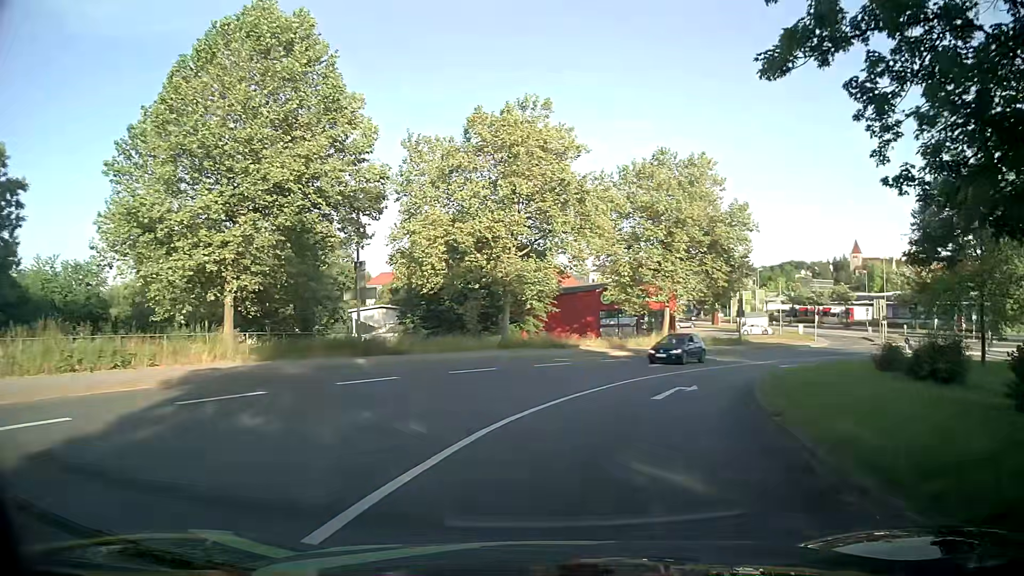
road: primary_link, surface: asphalt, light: Day
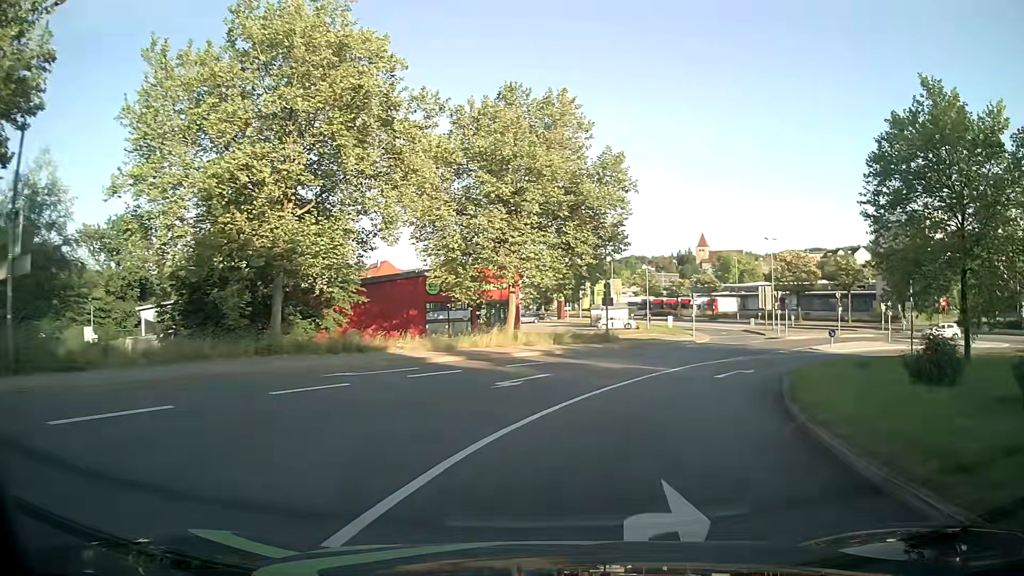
(+1.6, +13.8) m; +14°
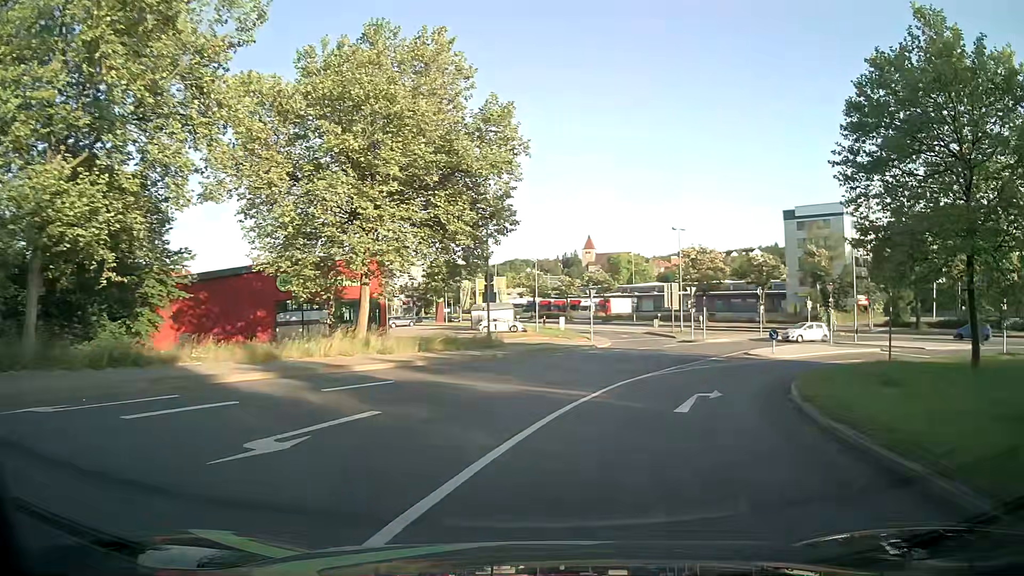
(+0.7, +9.2) m; +10°
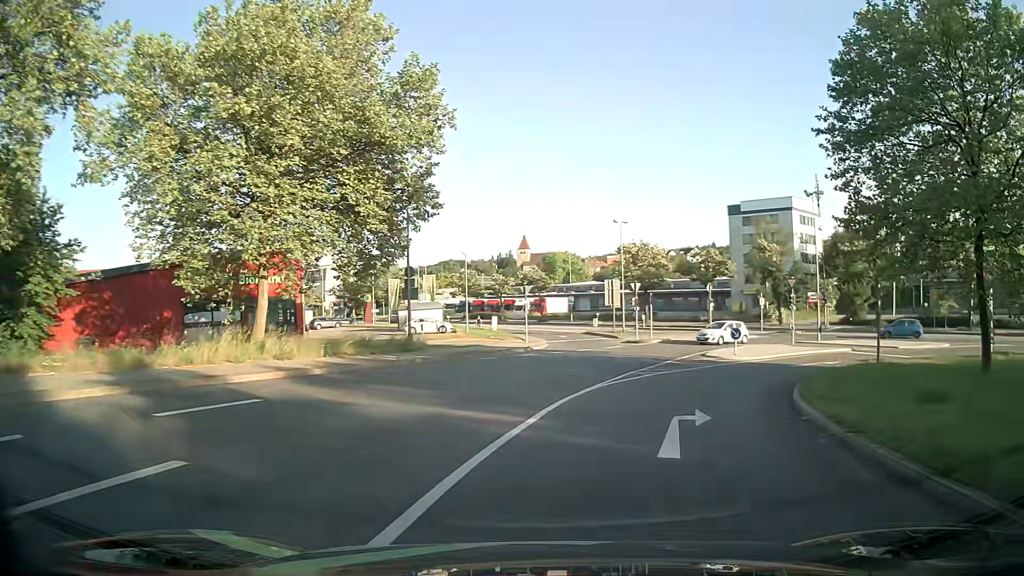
(+0.2, +4.5) m; +5°
(+1, +10) (+4, +19) (+10, +28) (+18, +33) (+28, +34) (+37, +30) (+44, +23) (+51, +16) (+57, +8) (+63, 0) m
